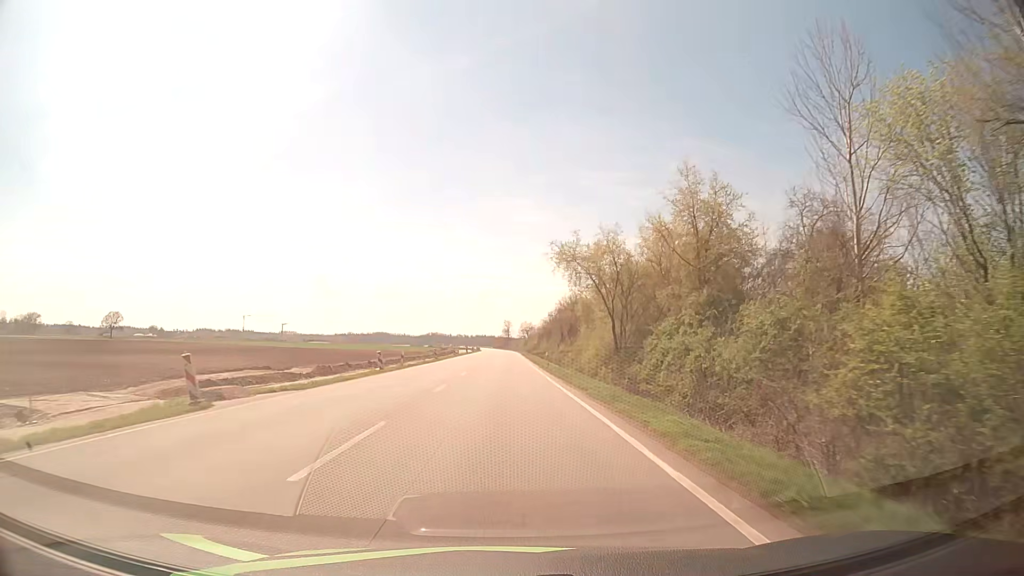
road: primary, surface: asphalt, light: Day
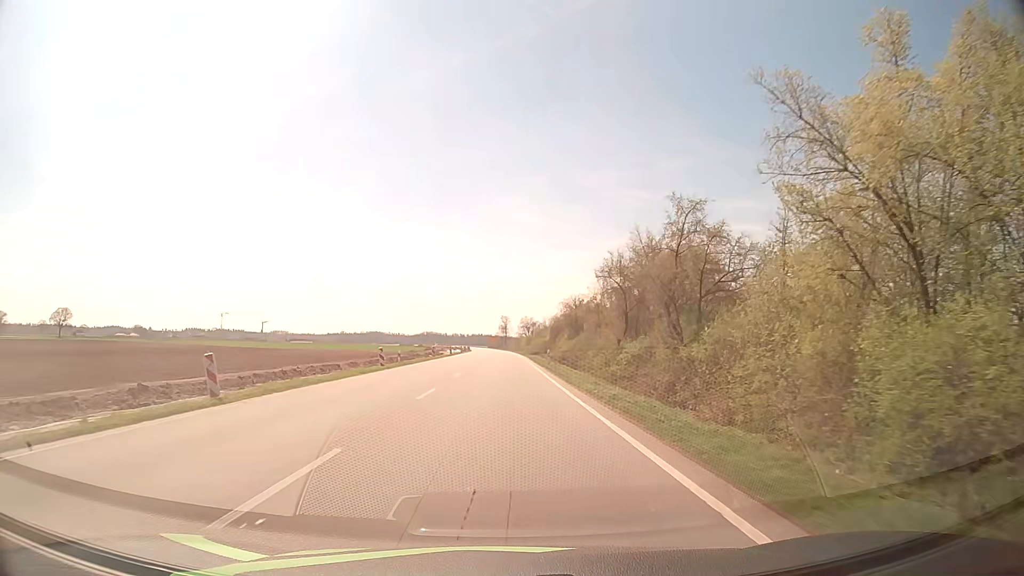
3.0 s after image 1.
(+0.3, +50.9) m; +1°
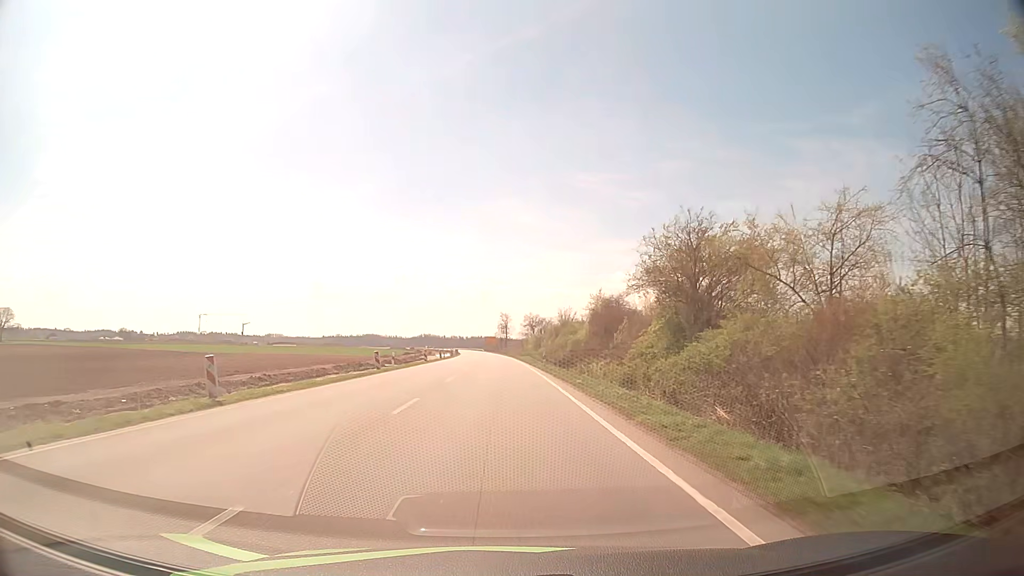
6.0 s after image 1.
(-0.1, +50.9) m; 0°
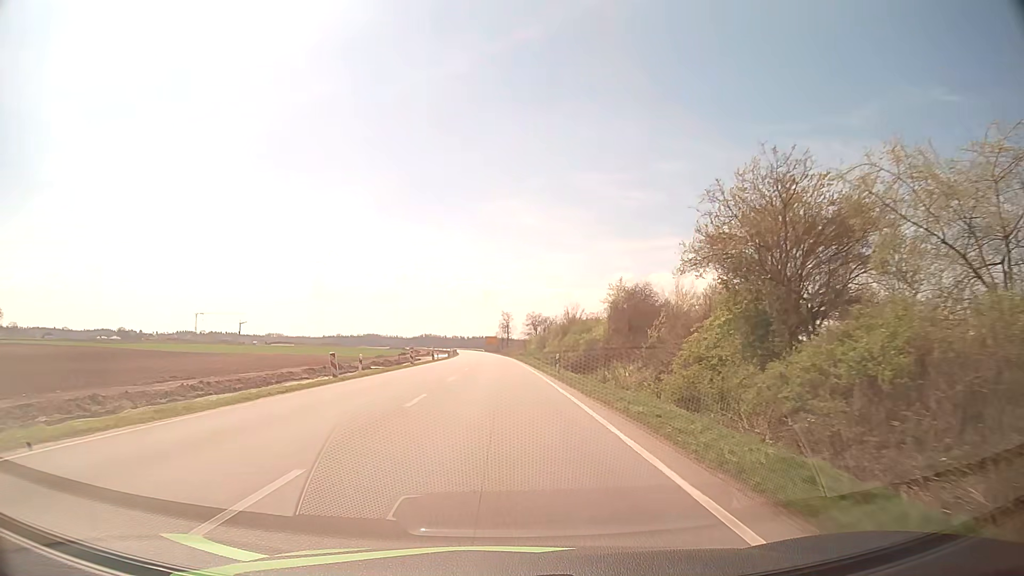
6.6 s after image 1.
(0.0, +10.2) m; 0°
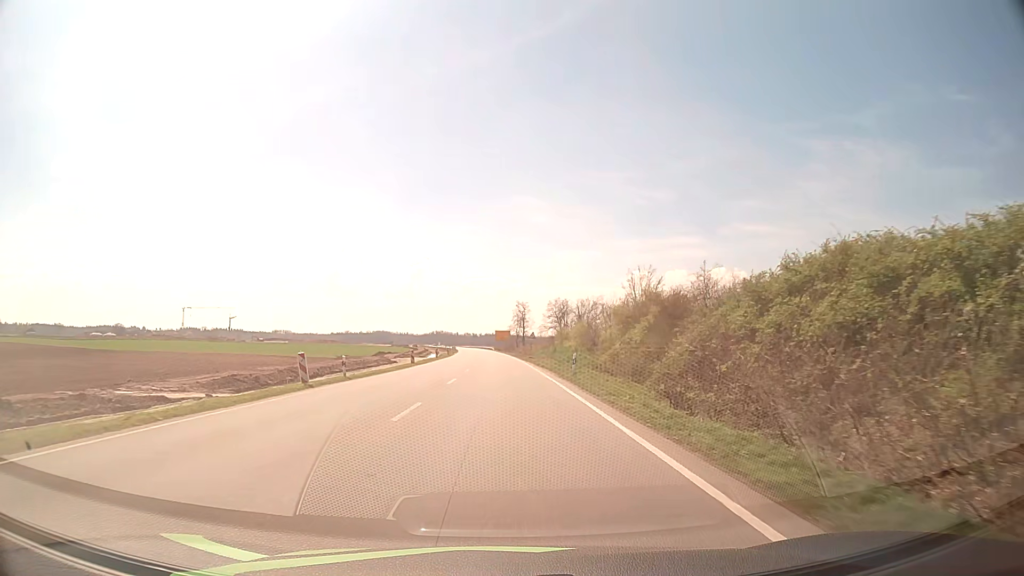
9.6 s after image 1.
(-0.4, +50.8) m; -1°
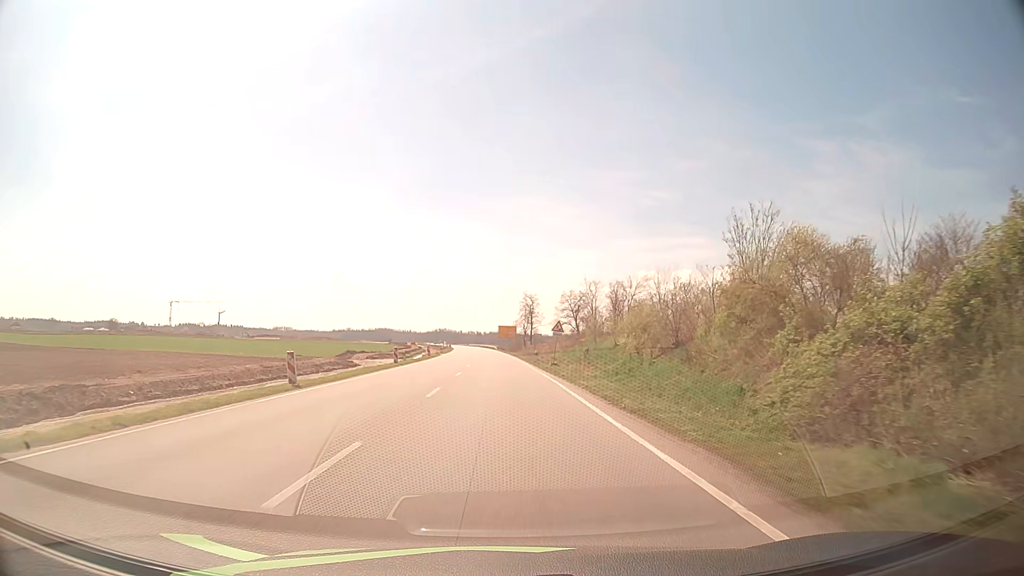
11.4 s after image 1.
(-0.2, +30.5) m; -1°
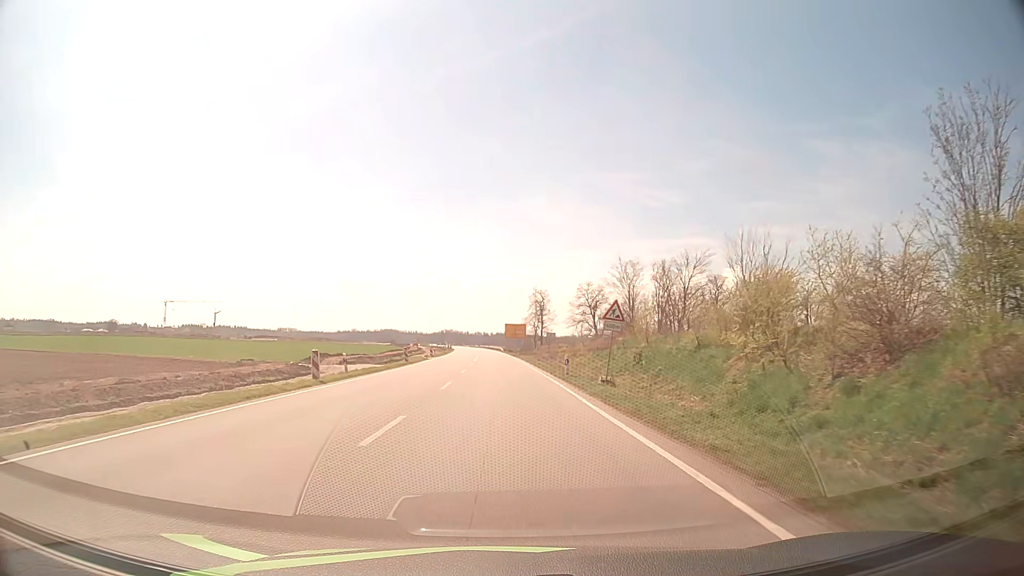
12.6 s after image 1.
(0.0, +20.3) m; 0°
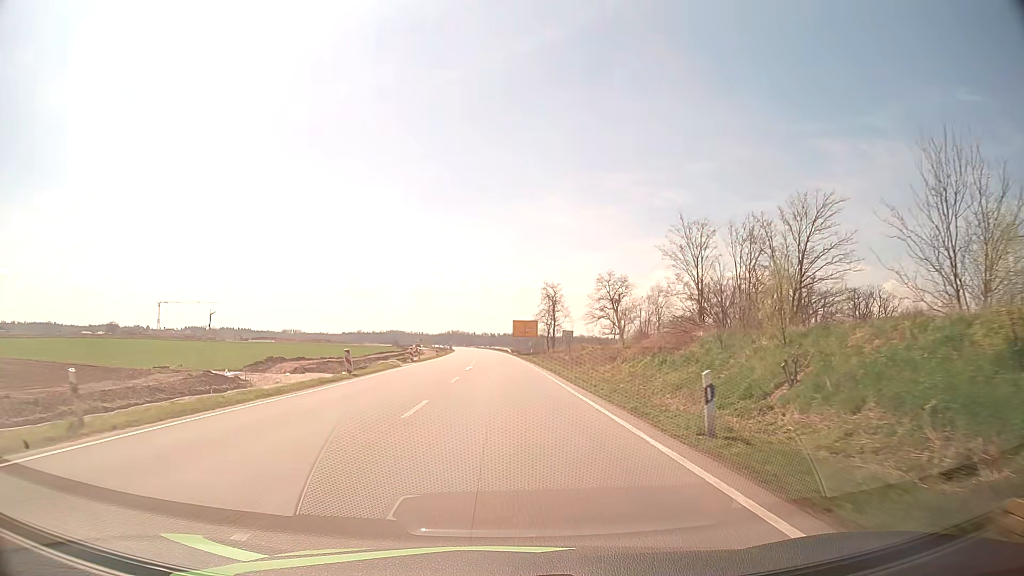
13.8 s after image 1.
(-0.1, +20.3) m; -1°
(0, +10) (0, +20) (0, +30) (0, +40) (-1, +50) (-1, +60) (-1, +70) (-2, +80) (-2, +90) (-2, +100) m
